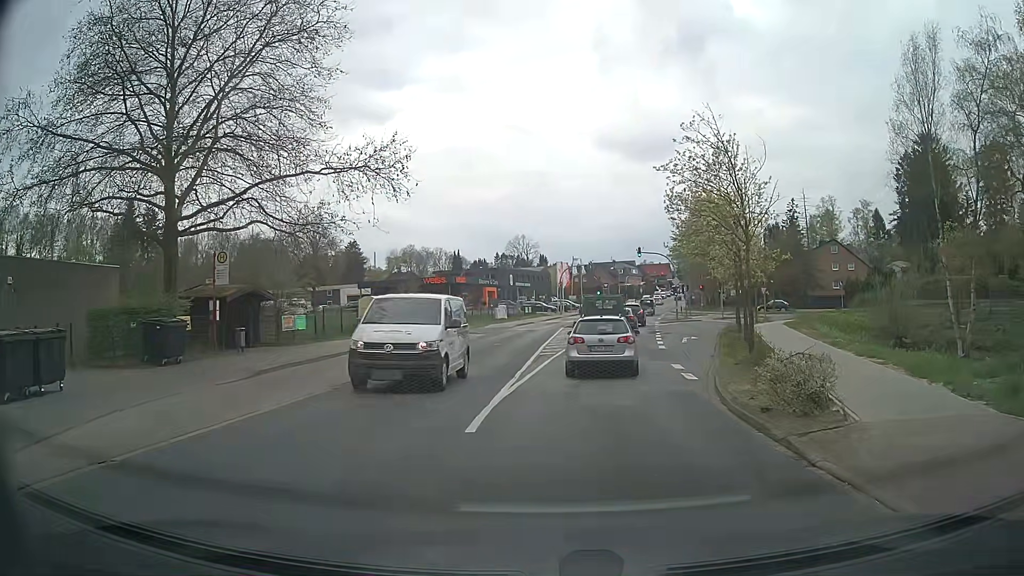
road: tertiary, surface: asphalt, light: Day
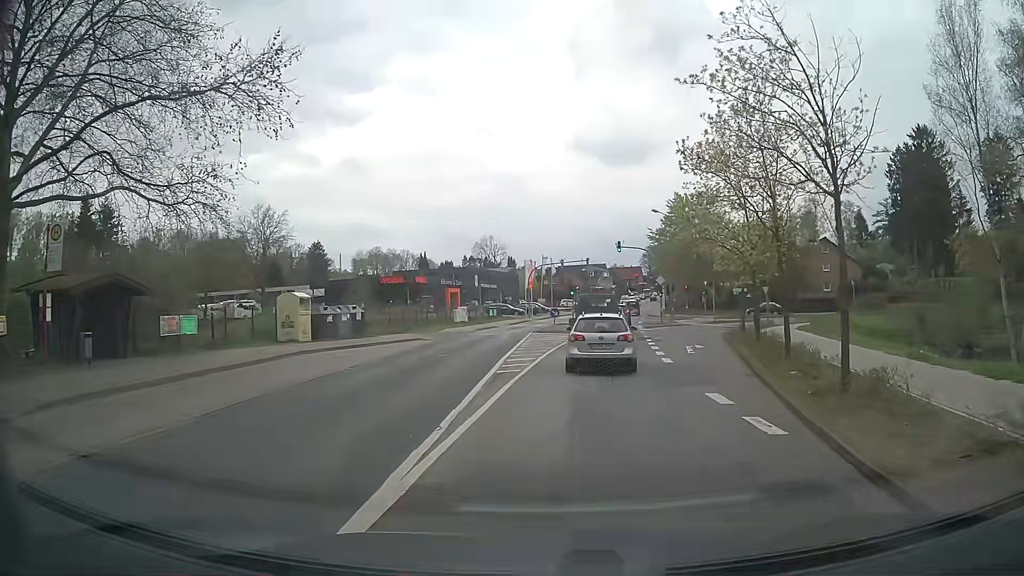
(+0.2, +8.1) m; +3°
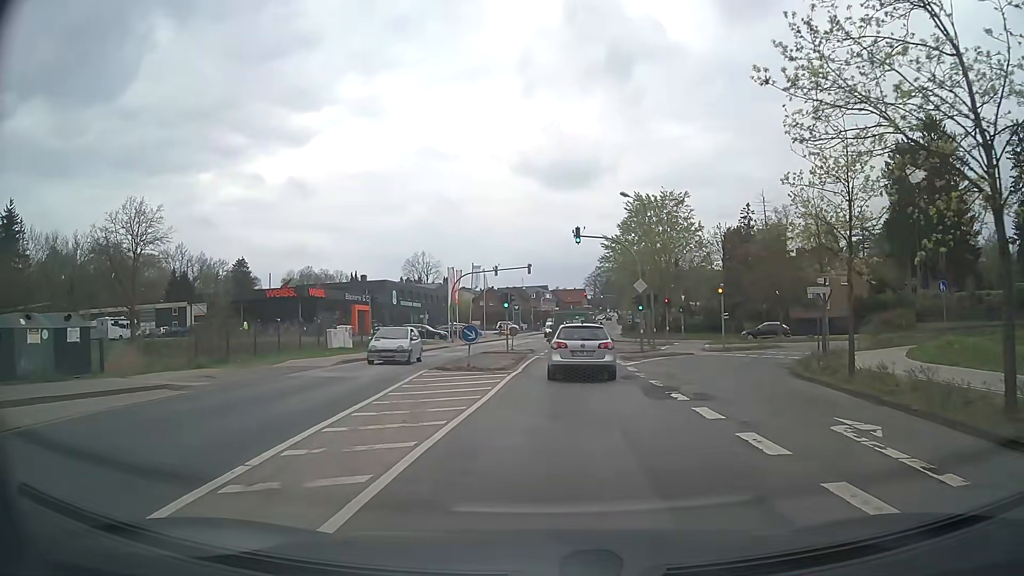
(+0.9, +19.3) m; +5°
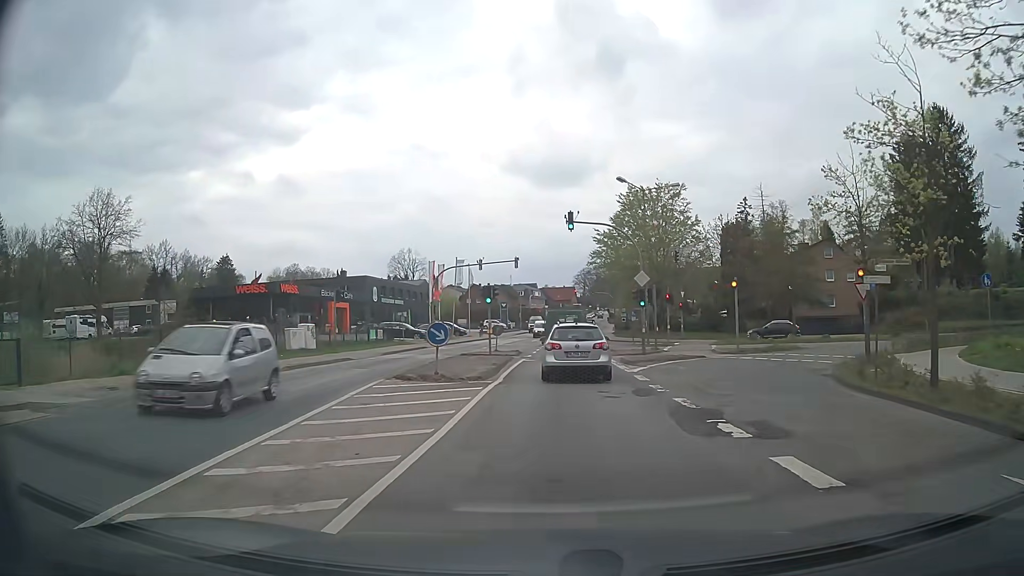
(0.0, +4.7) m; +1°
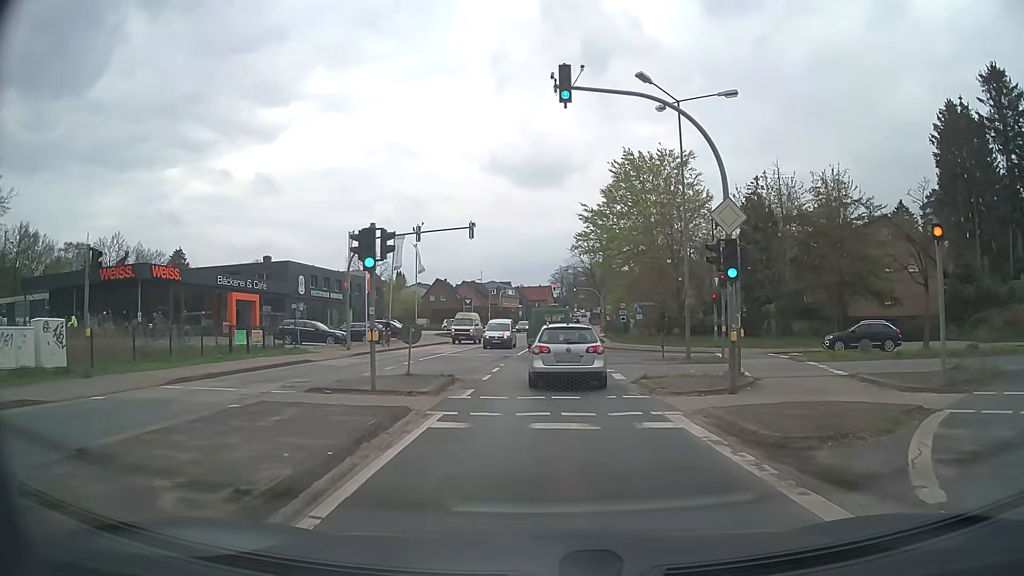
(+0.3, +18.5) m; +2°
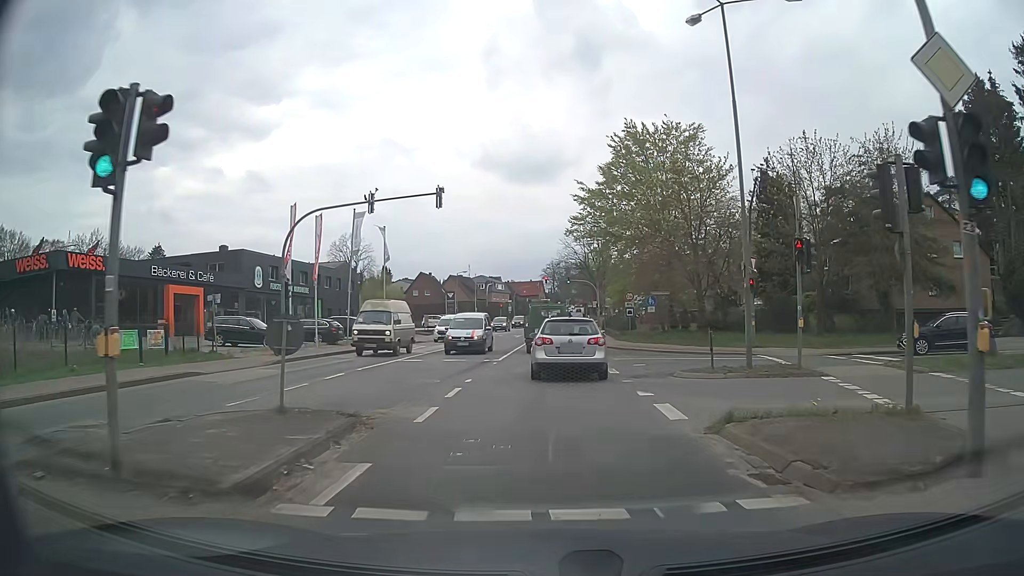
(+0.1, +8.7) m; +1°
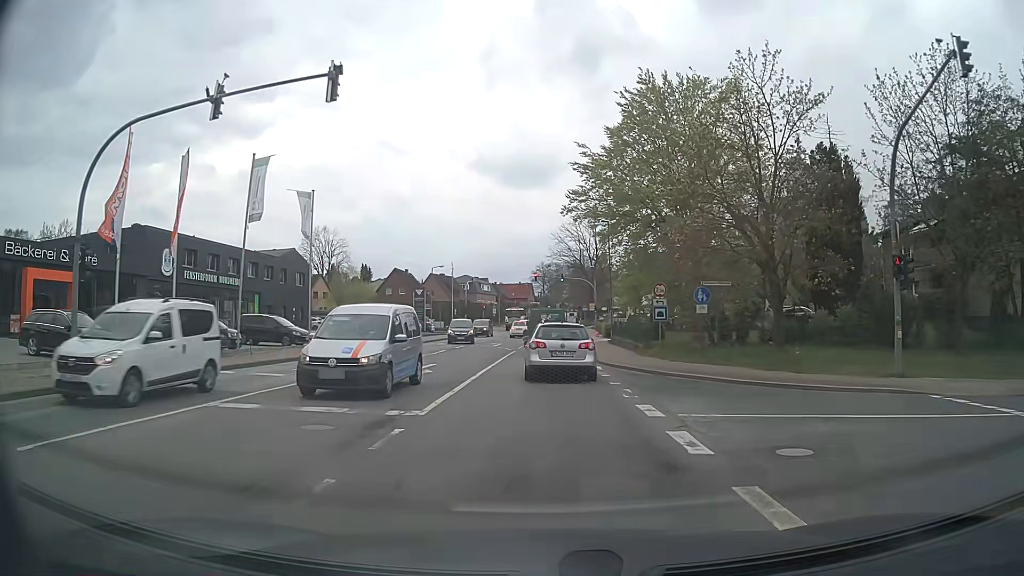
(0.0, +14.3) m; +1°
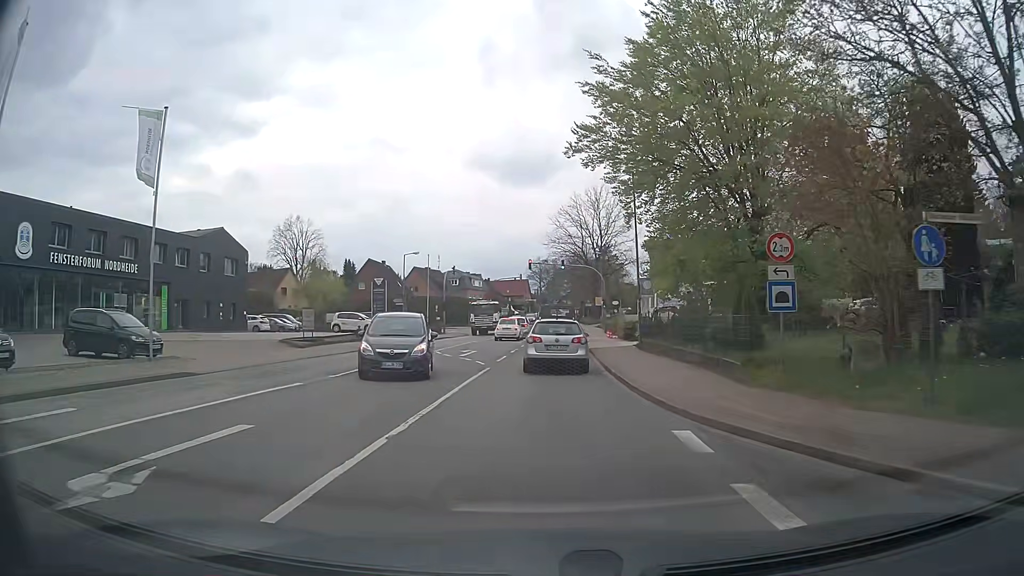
(+0.1, +15.1) m; 0°
(0, +10) (0, +20) (+1, +30) (+1, +40) (+2, +50) (+2, +60) (+2, +70) (+2, +80) (+2, +90) (+2, +100) m
